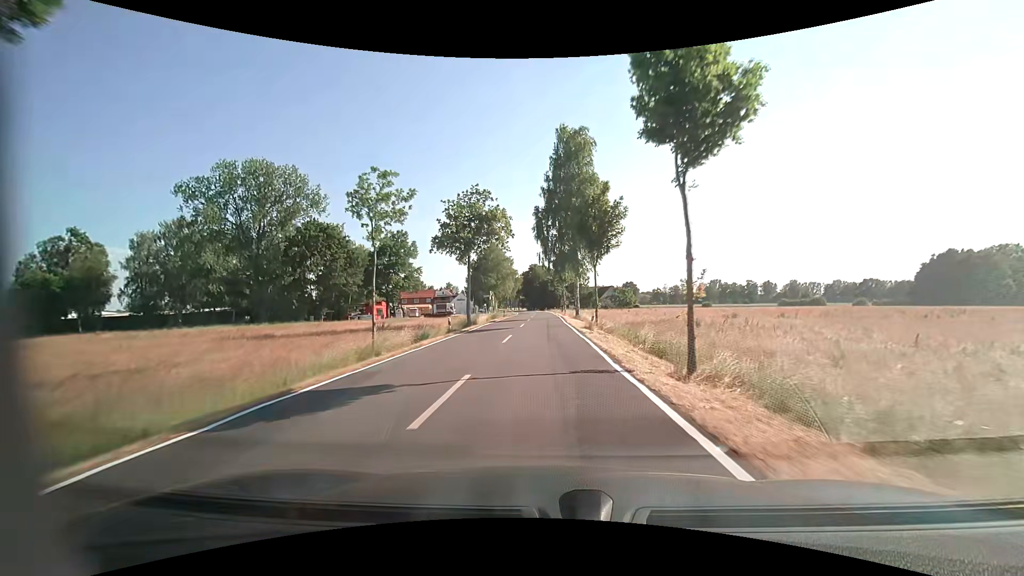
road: tertiary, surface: asphalt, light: Day
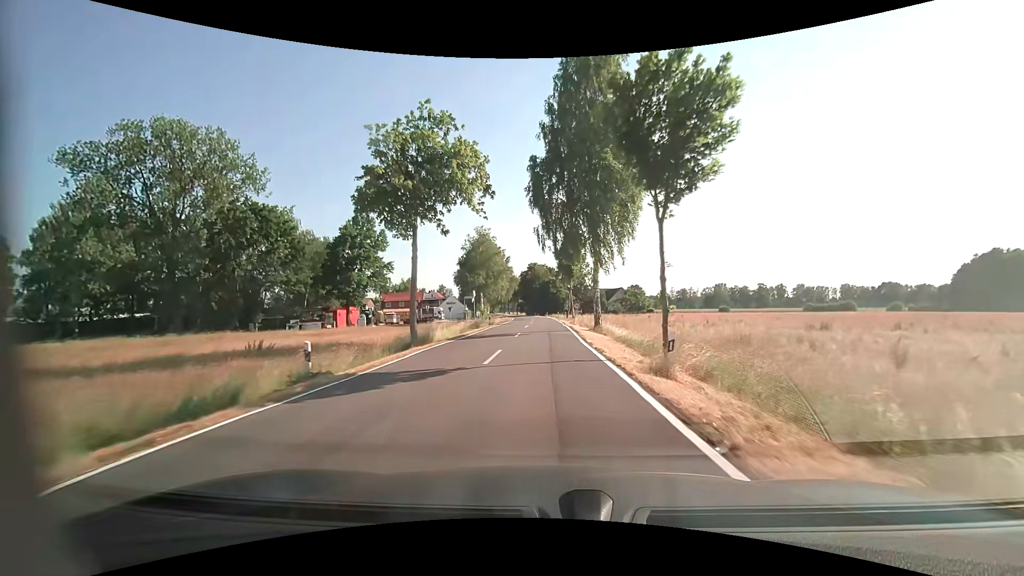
(-0.1, +17.6) m; -1°
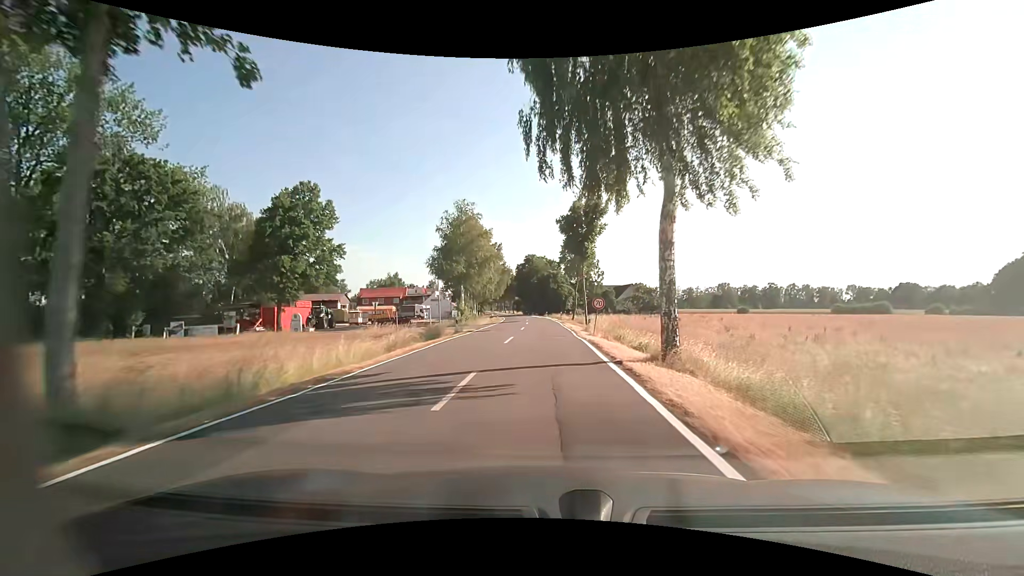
(+0.1, +17.6) m; 0°
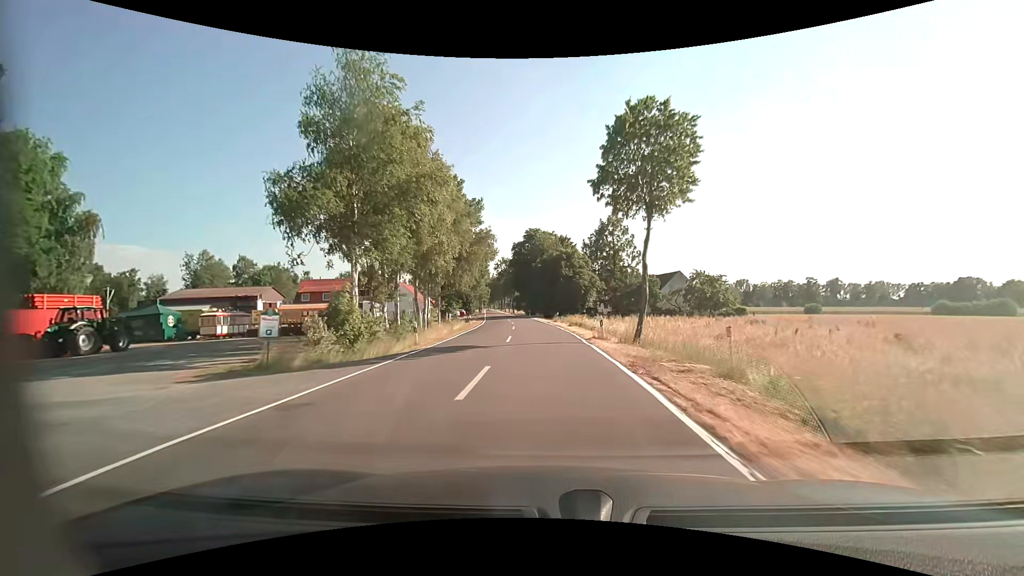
(-0.1, +35.8) m; -1°
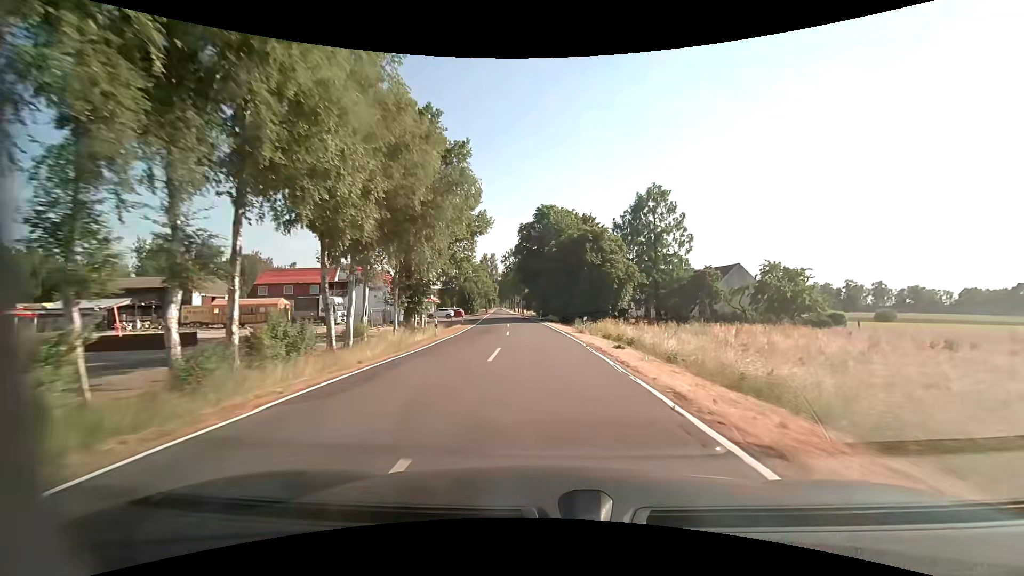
(-0.2, +19.0) m; -1°
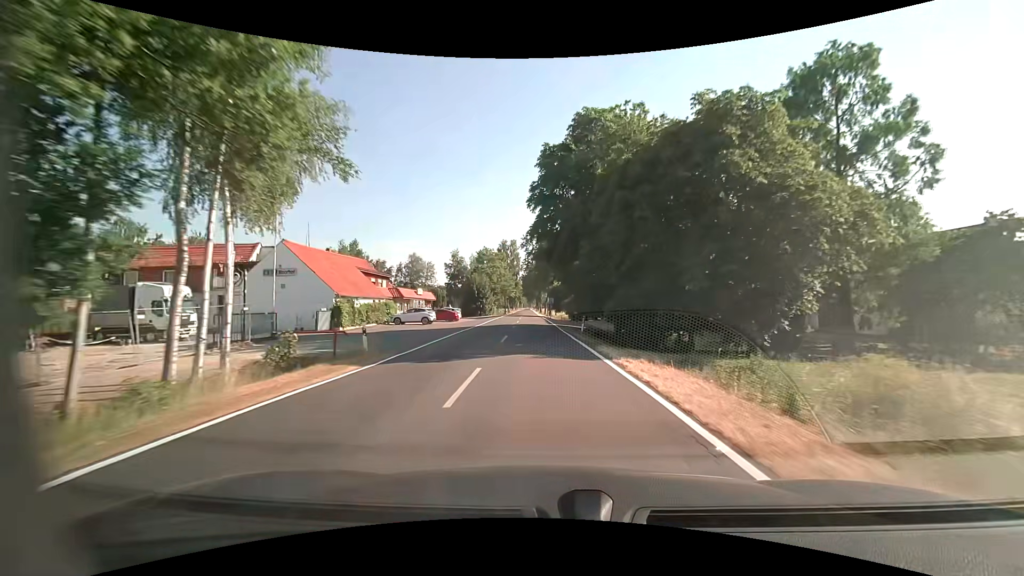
(-0.9, +30.1) m; -4°
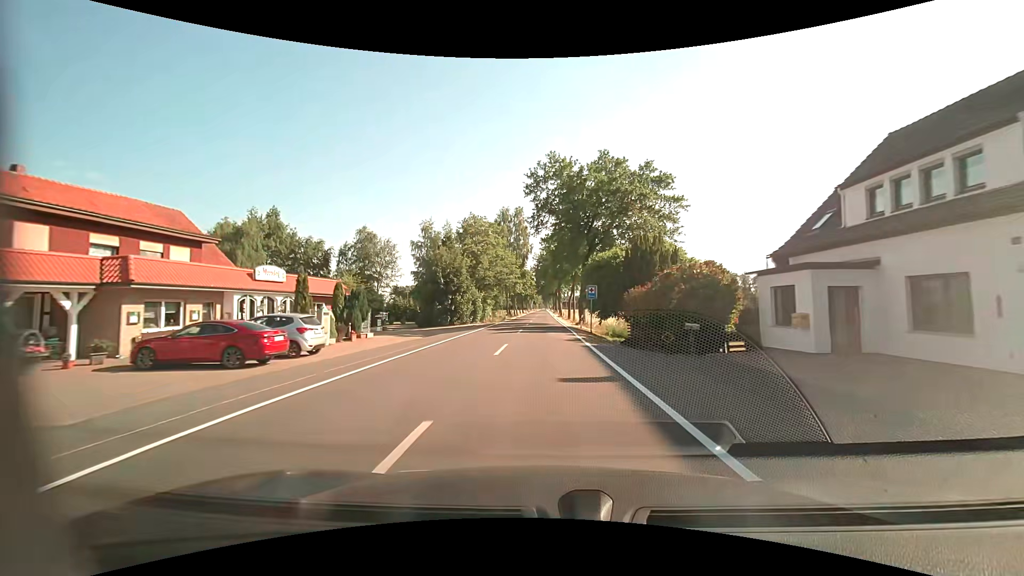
(-1.0, +41.6) m; -2°
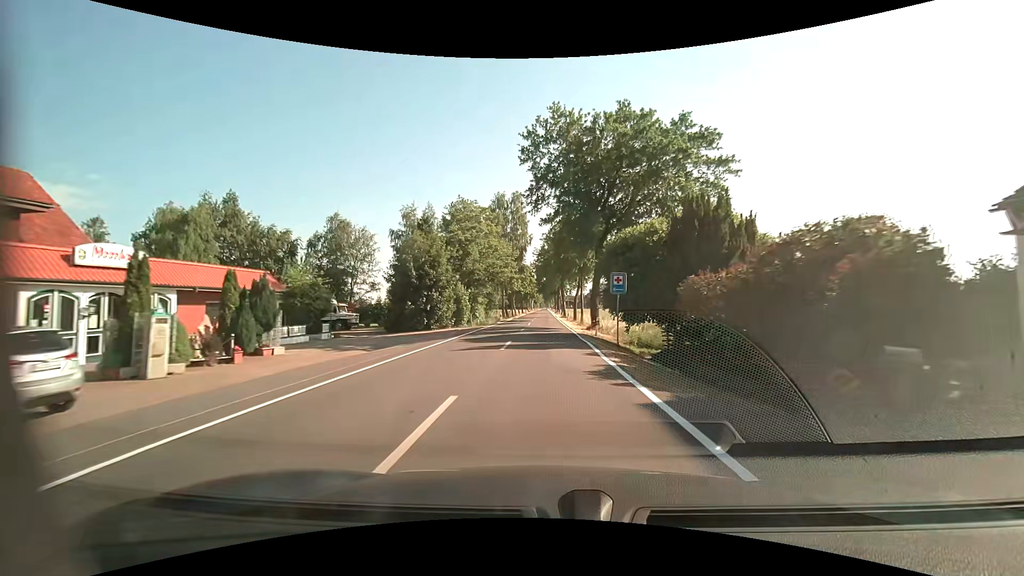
(0.0, +10.5) m; 0°
(0, +10) (0, +20) (0, +30) (0, +40) (0, +50) (0, +60) (0, +70) (0, +80) (0, +90) (0, +100) m
